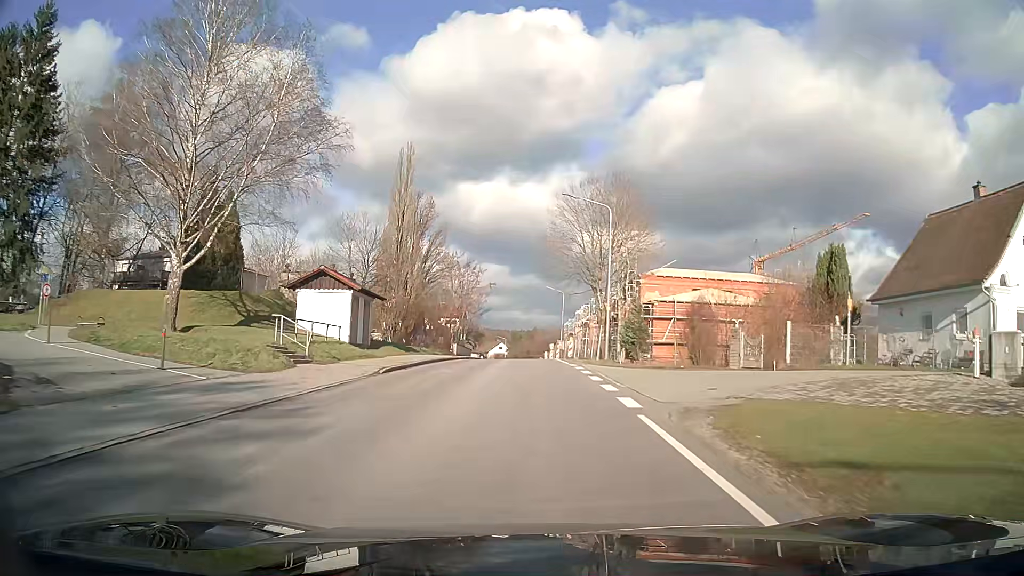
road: tertiary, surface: asphalt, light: Day
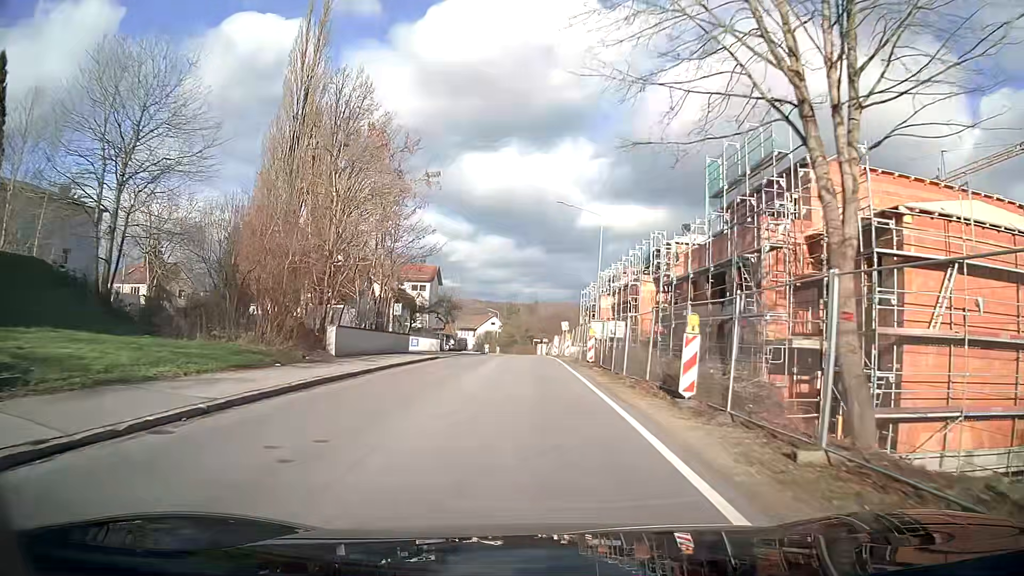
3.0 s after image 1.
(+0.1, +38.6) m; 0°
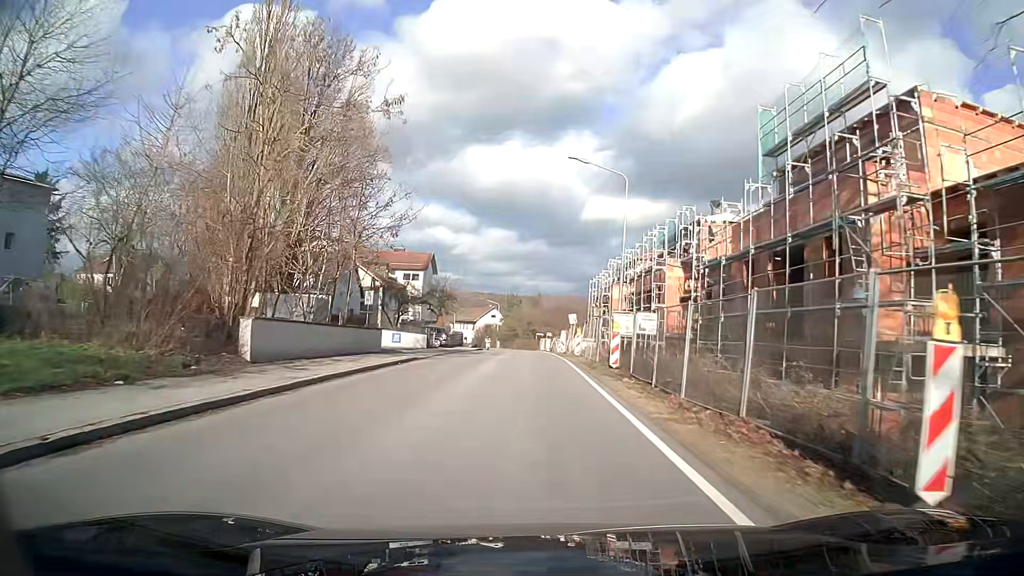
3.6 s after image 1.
(0.0, +7.8) m; 0°
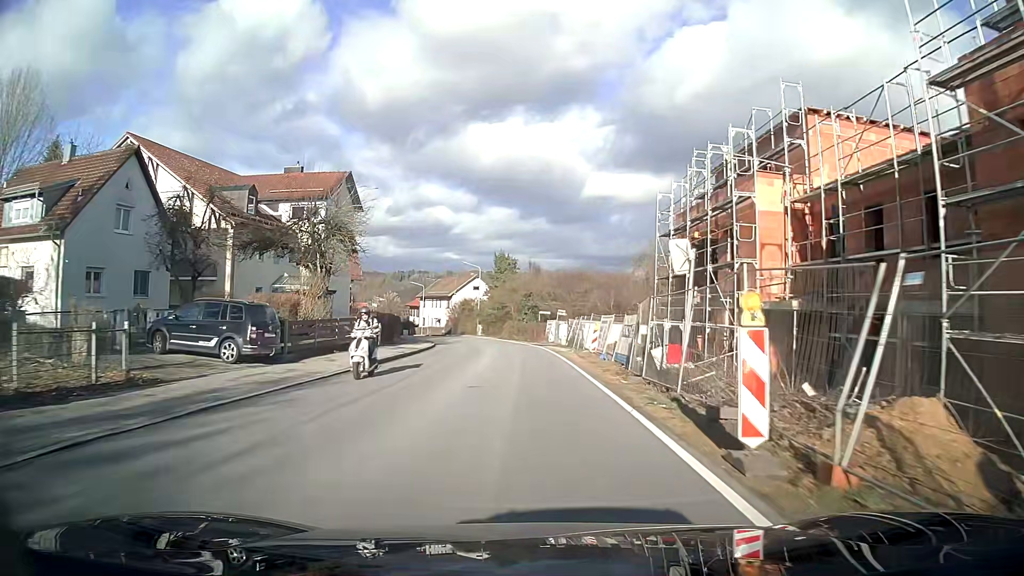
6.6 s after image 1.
(-0.1, +39.4) m; 0°
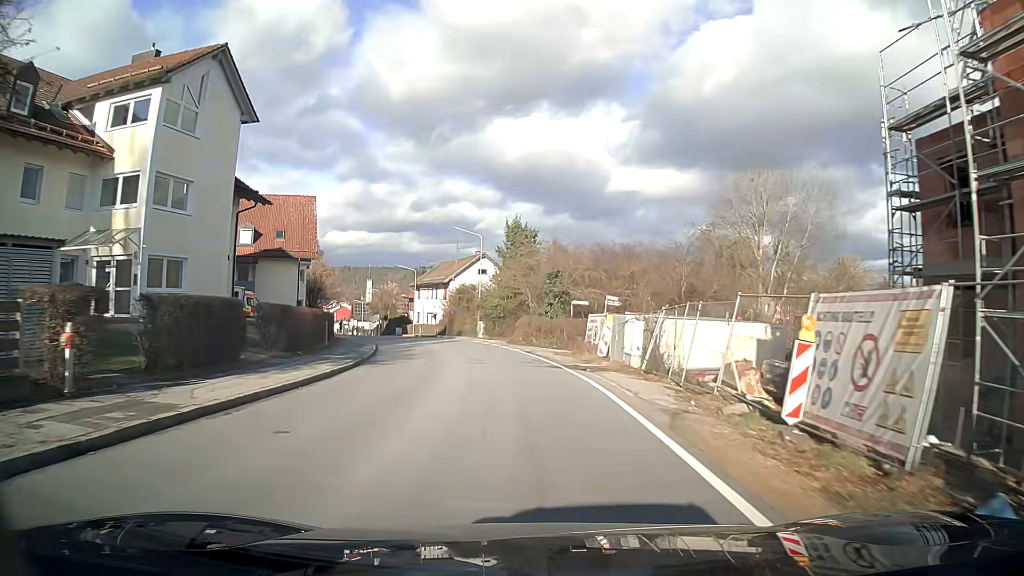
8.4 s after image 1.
(-0.4, +23.6) m; -3°
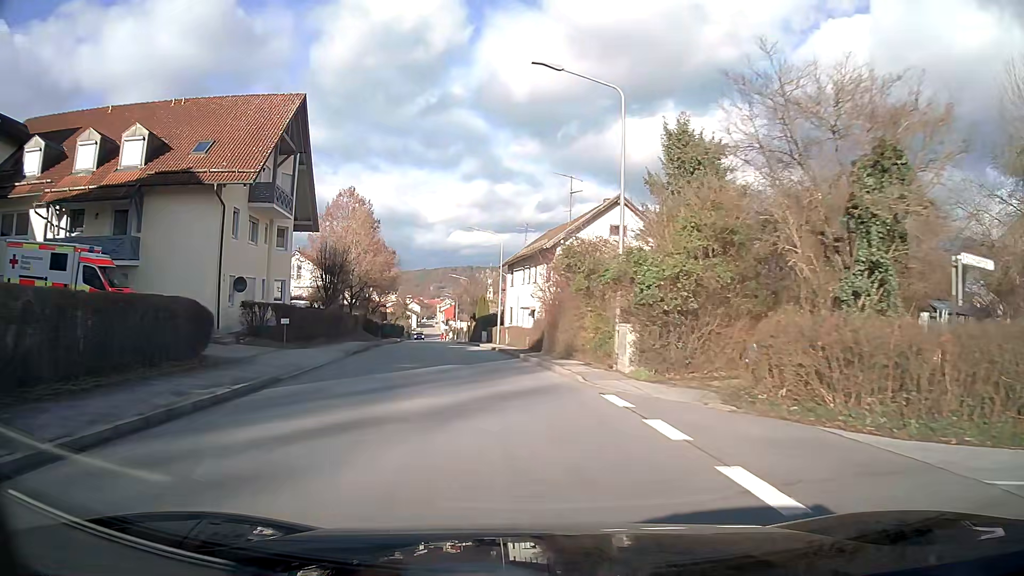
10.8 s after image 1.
(-2.5, +30.9) m; -10°
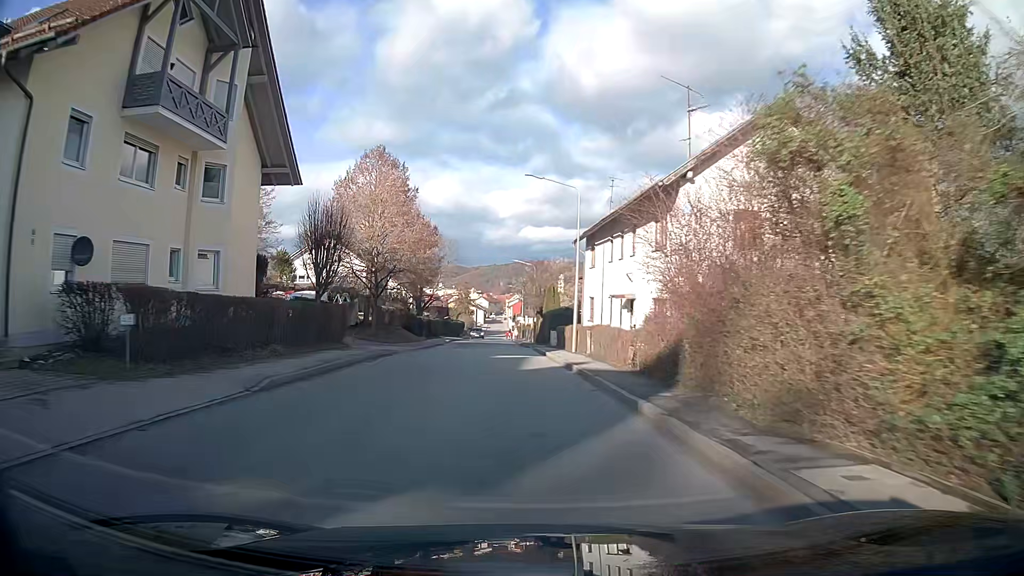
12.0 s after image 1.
(-0.8, +15.3) m; -5°
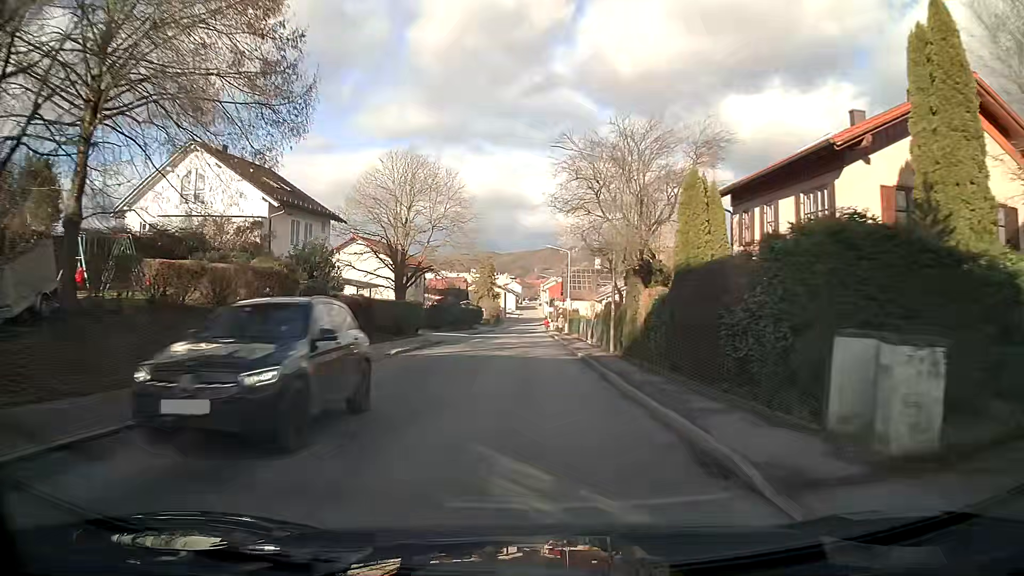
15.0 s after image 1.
(-1.2, +38.8) m; -2°
(0, +10) (0, +20) (0, +30) (0, +40) (0, +50) (0, +60) (0, +70) (0, +80) (0, +90) (0, +100) m
